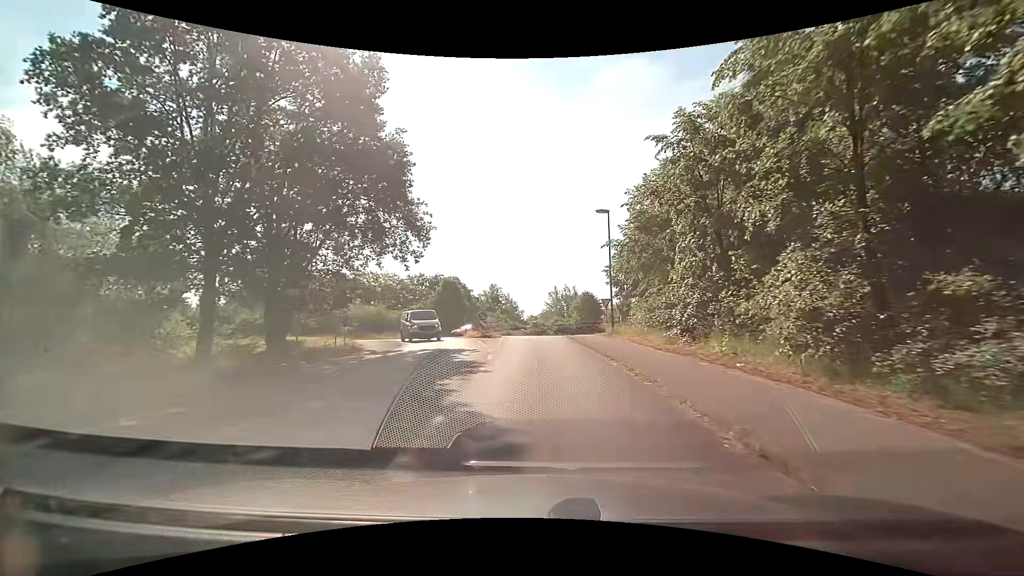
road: tertiary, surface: asphalt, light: Day
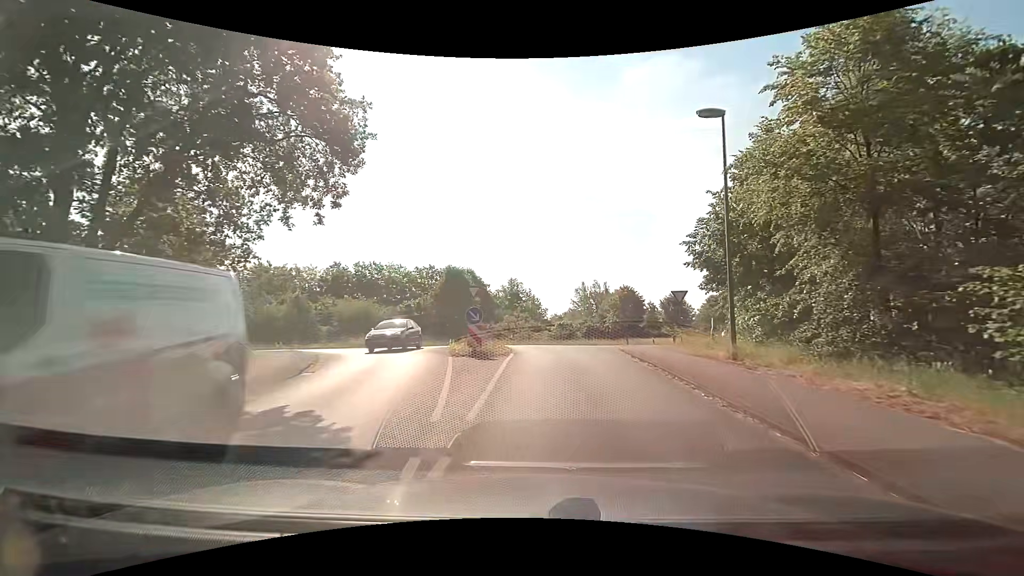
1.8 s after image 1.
(-0.4, +14.5) m; -1°
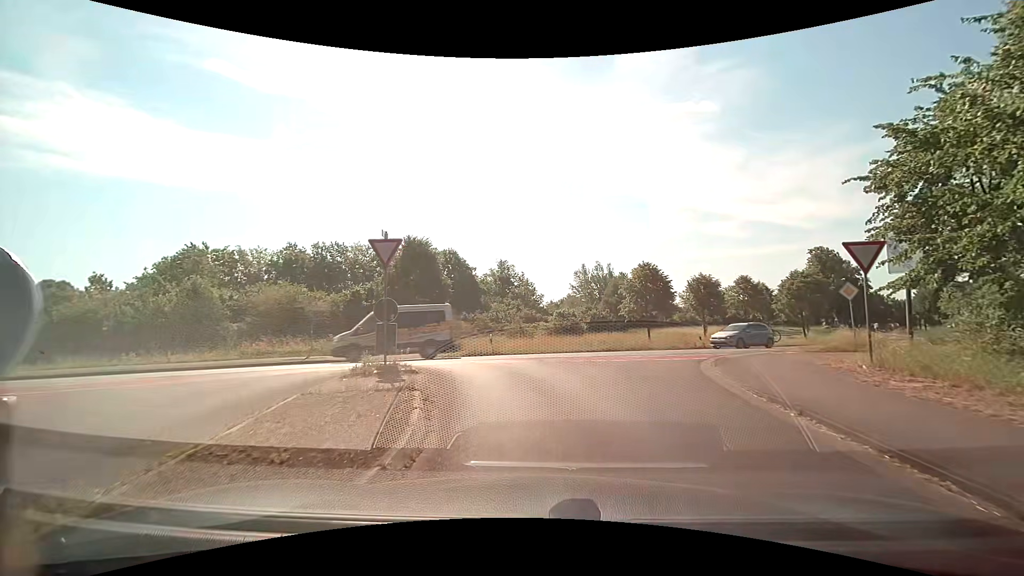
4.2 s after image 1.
(-0.1, +15.0) m; -2°
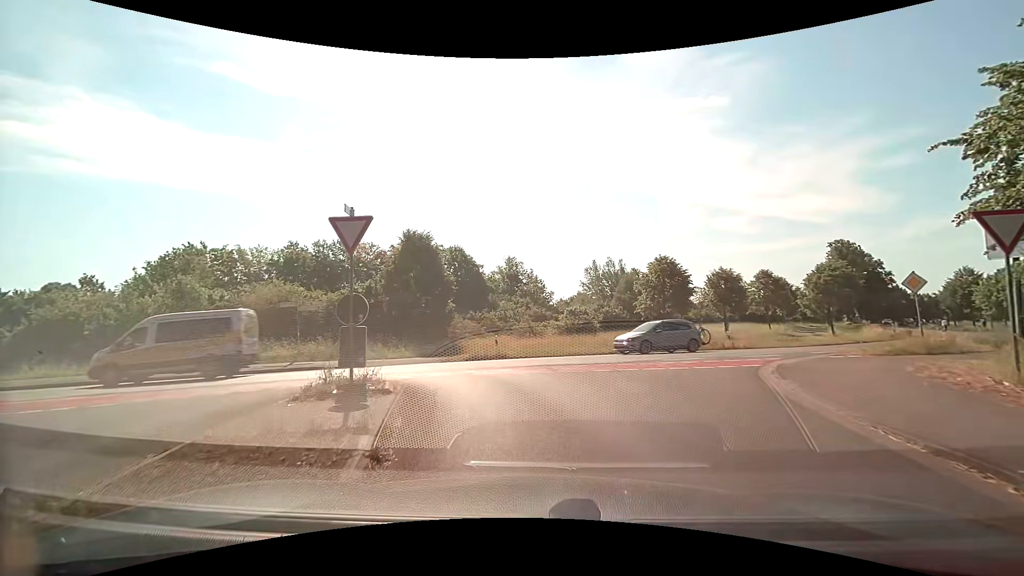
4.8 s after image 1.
(+0.1, +2.9) m; +1°
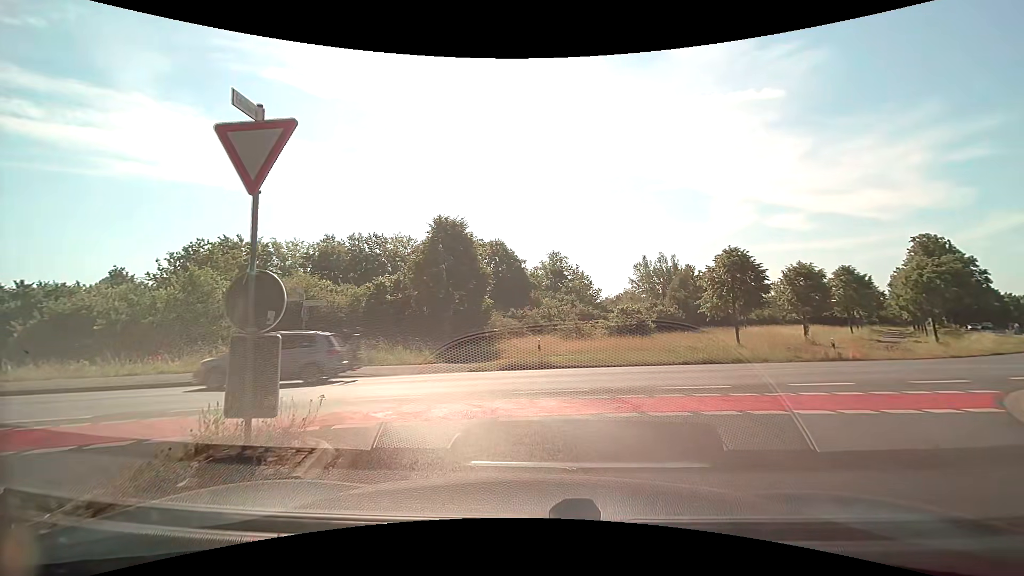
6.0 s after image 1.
(-0.3, +4.8) m; -6°
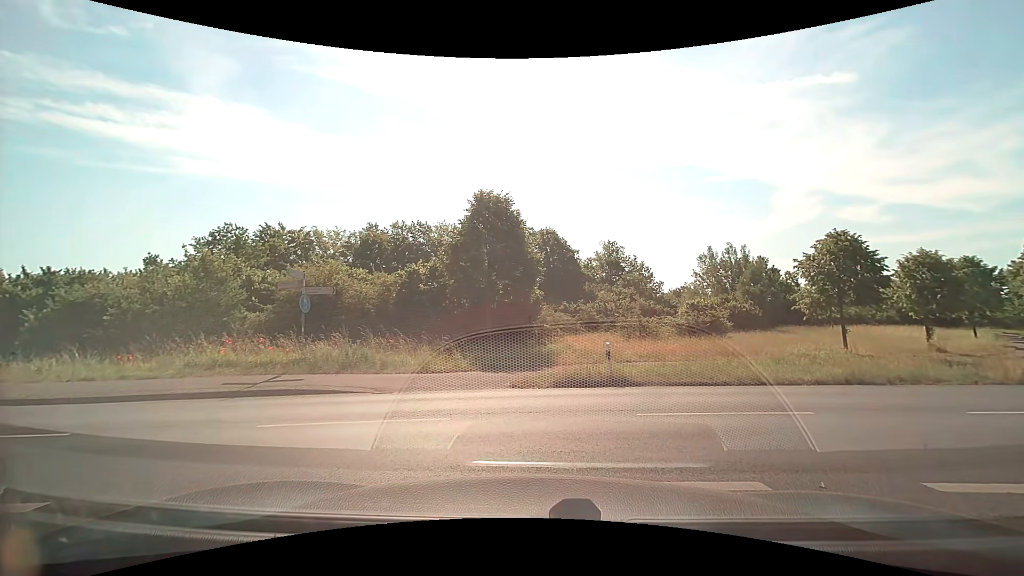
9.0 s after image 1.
(-0.2, +5.2) m; -6°
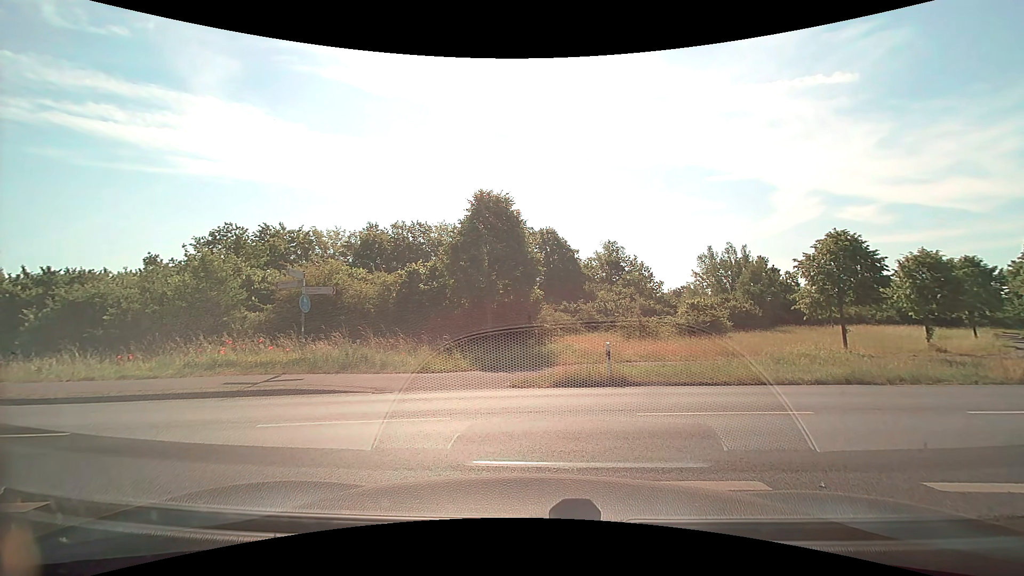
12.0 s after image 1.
(0.0, +0.1) m; 0°
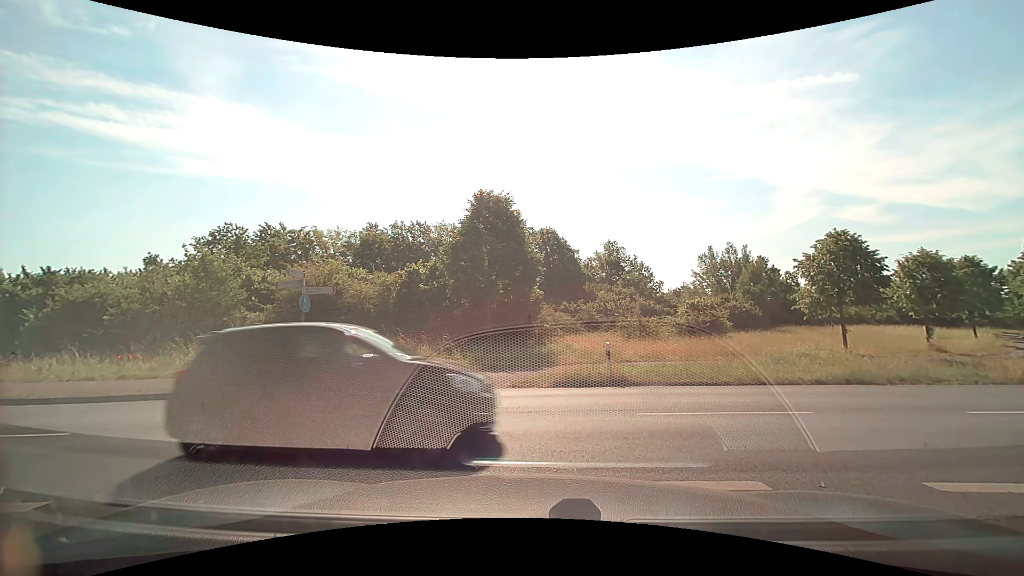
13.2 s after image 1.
(0.0, 0.0) m; 0°
(-4, +9) (-13, +12) (-23, +15) (-32, +17) (-41, +21) (-50, +27) (-58, +33) (-64, +40) (-70, +49) (-75, +57) m
